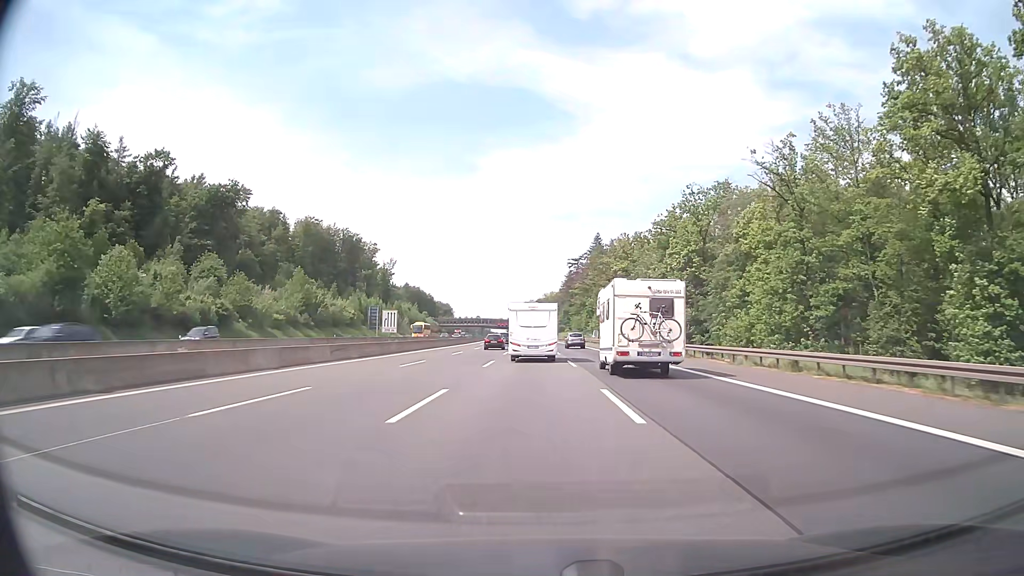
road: motorway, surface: asphalt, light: Day
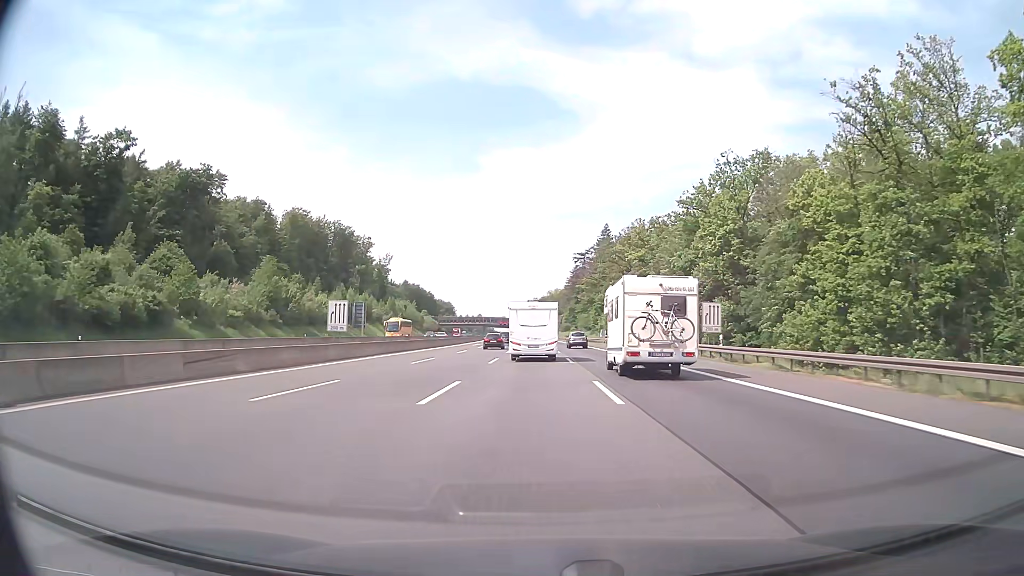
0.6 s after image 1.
(-0.1, +15.4) m; 0°
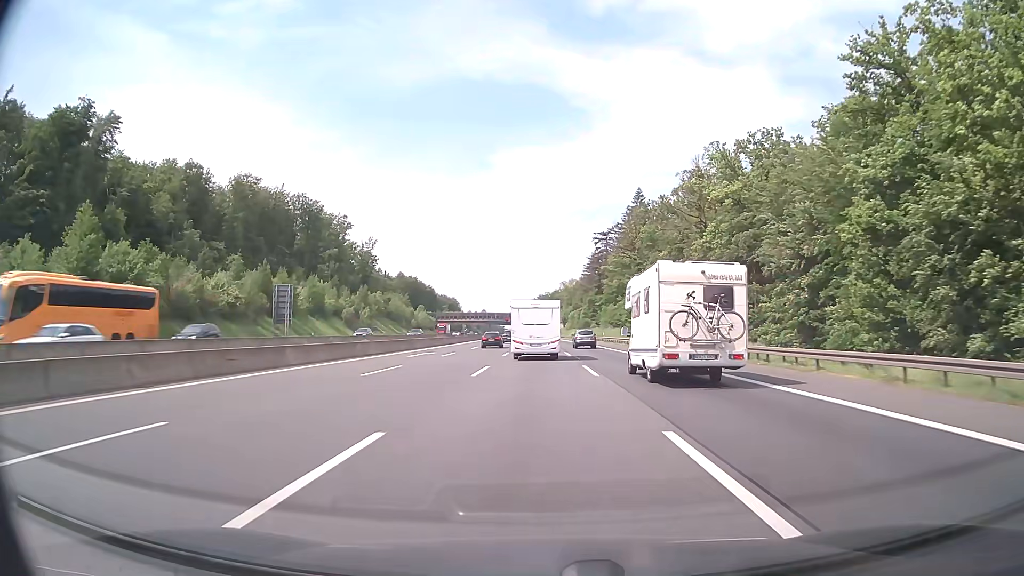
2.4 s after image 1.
(-0.4, +45.8) m; -1°
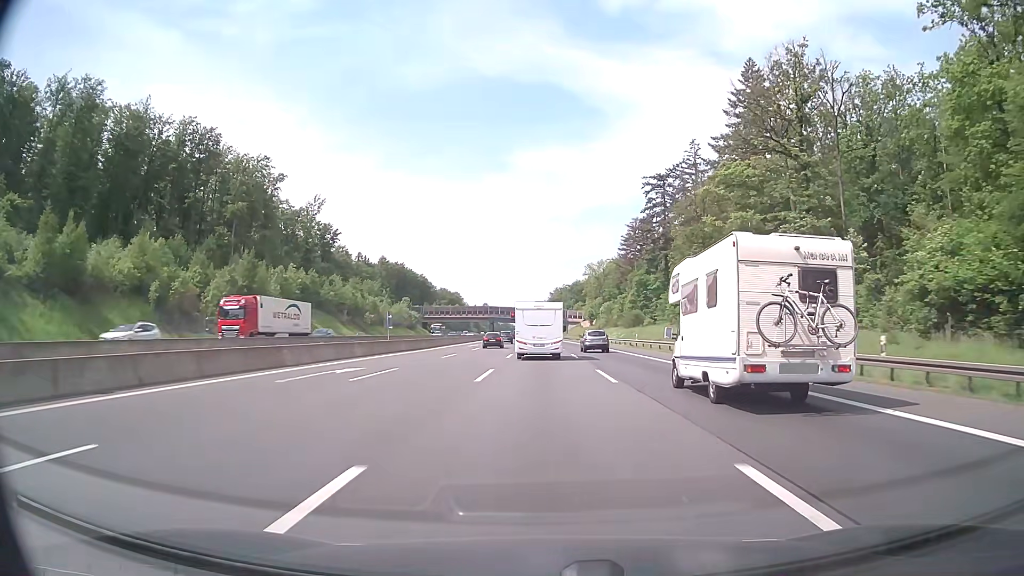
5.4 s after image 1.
(-0.9, +74.0) m; -1°
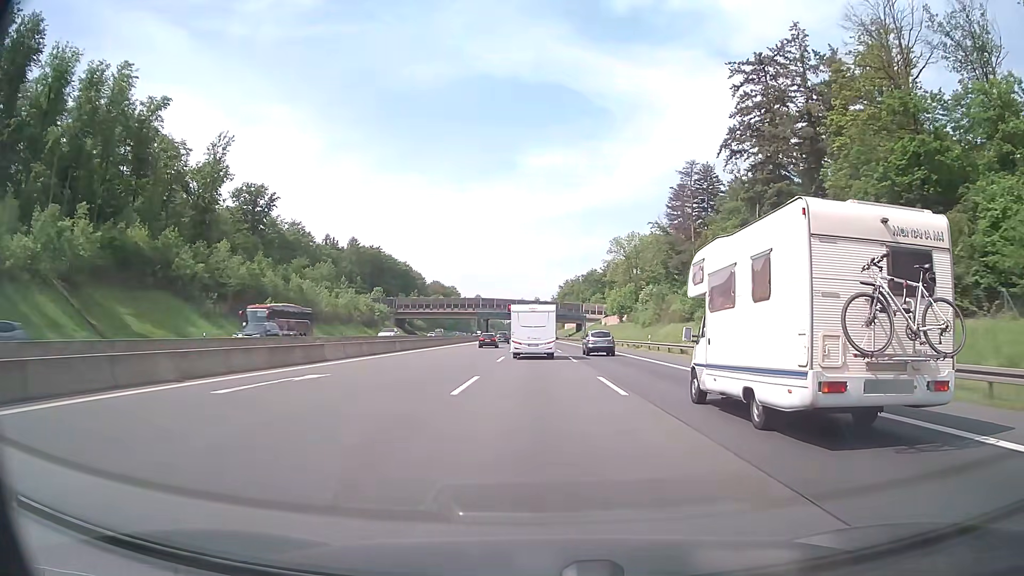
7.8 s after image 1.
(-0.3, +57.3) m; -1°
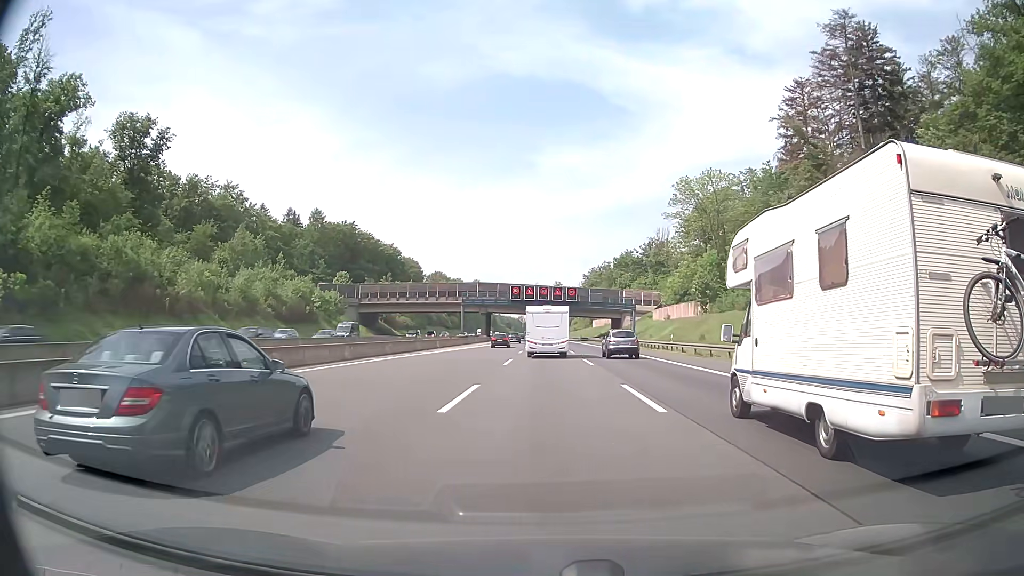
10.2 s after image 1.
(-0.6, +57.2) m; -1°
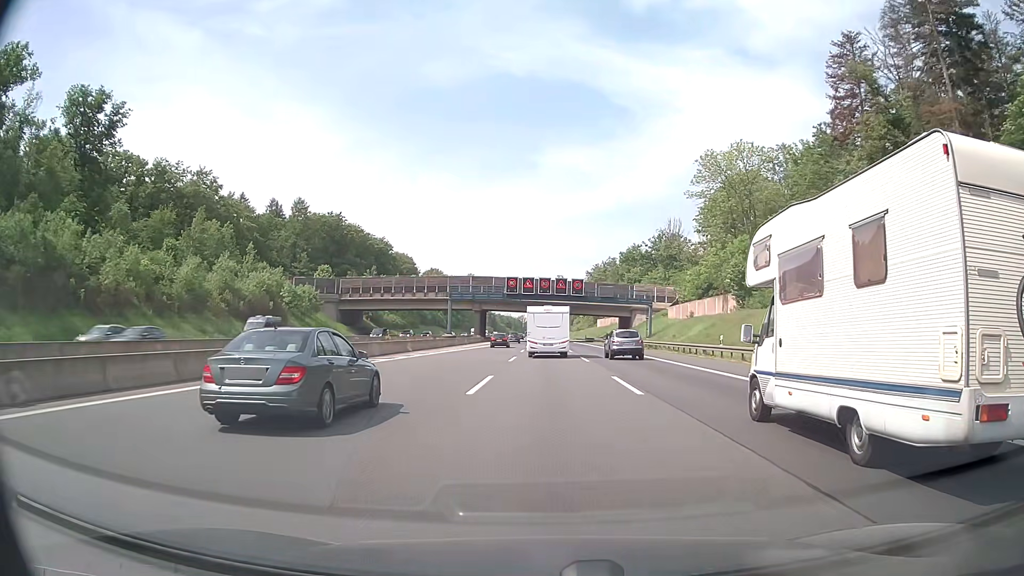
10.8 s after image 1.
(0.0, +14.3) m; 0°
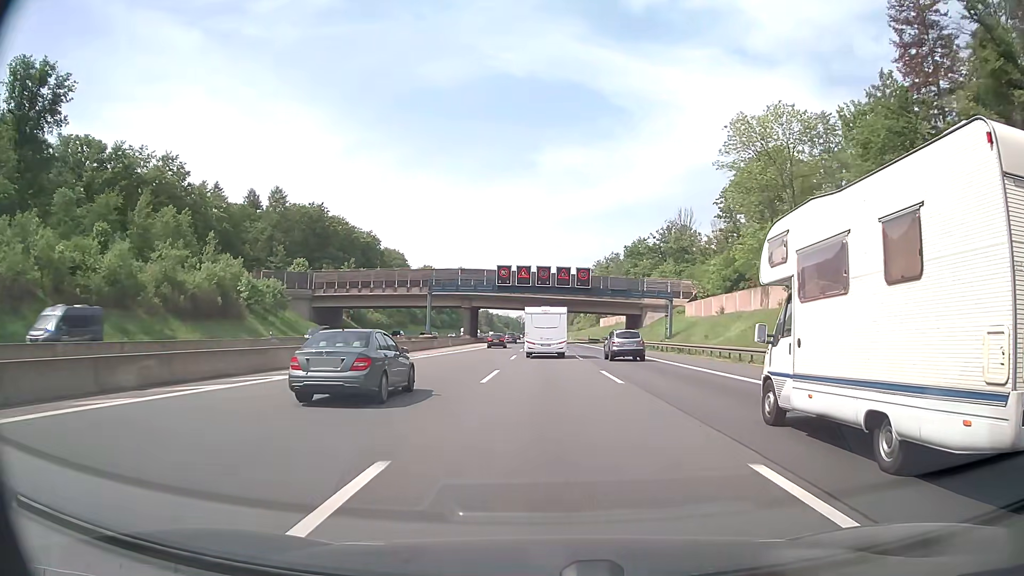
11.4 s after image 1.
(0.0, +14.3) m; 0°
(0, +10) (0, +20) (0, +30) (0, +40) (0, +50) (0, +60) (0, +70) (0, +80) (0, +90) (-1, +100) m
